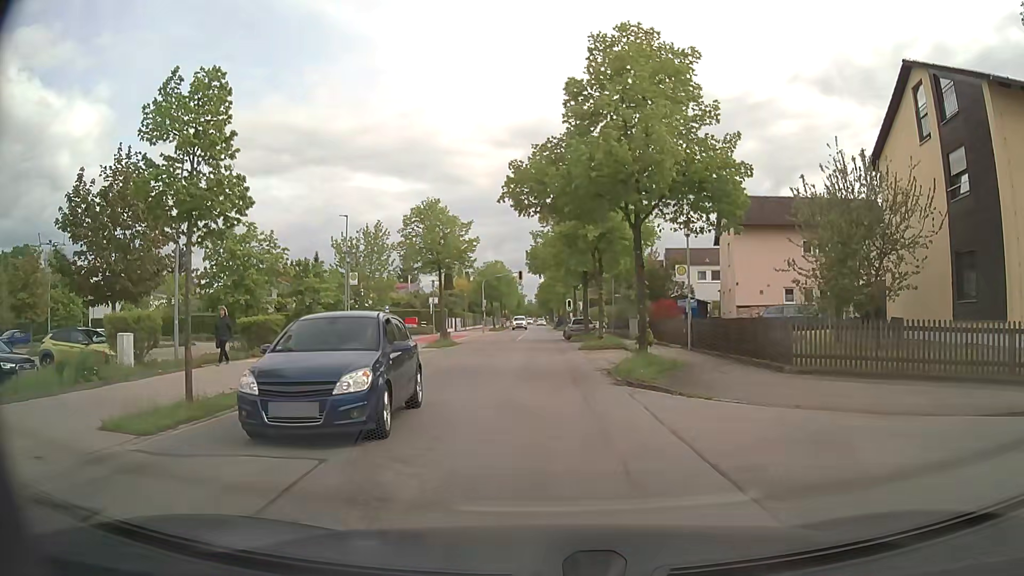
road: residential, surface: asphalt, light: Day
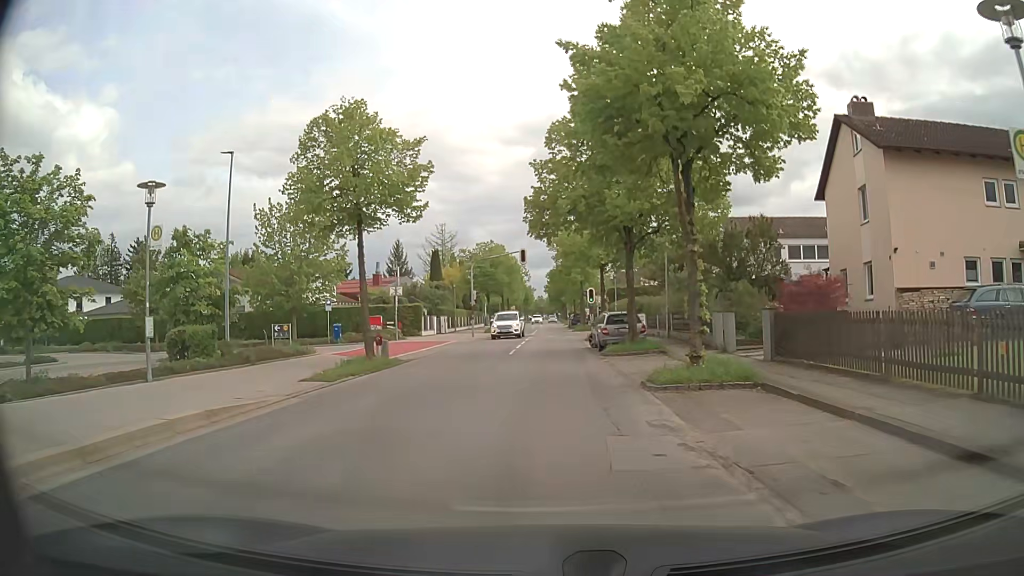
(-0.4, +18.0) m; -2°
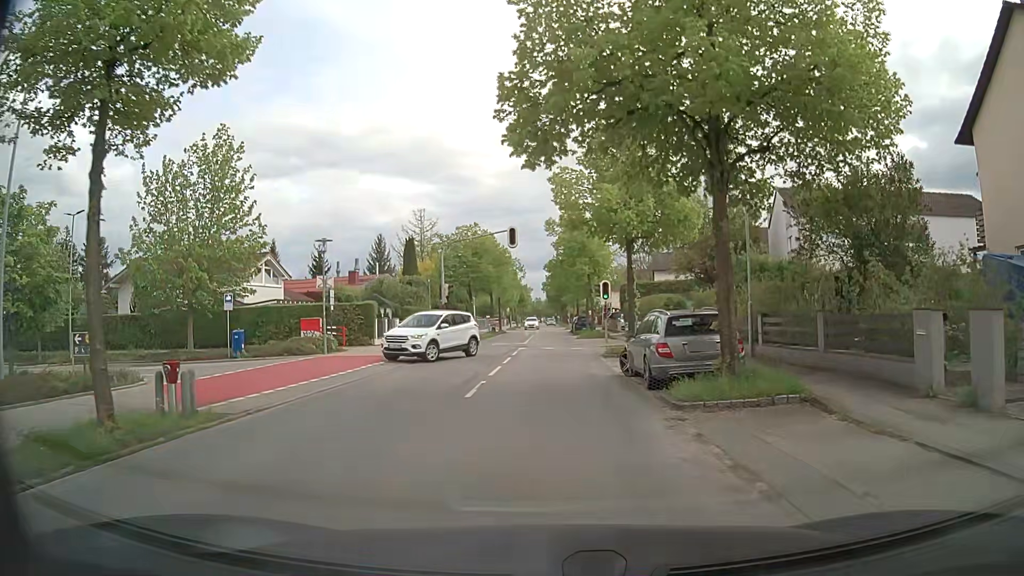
(0.0, +12.7) m; -1°
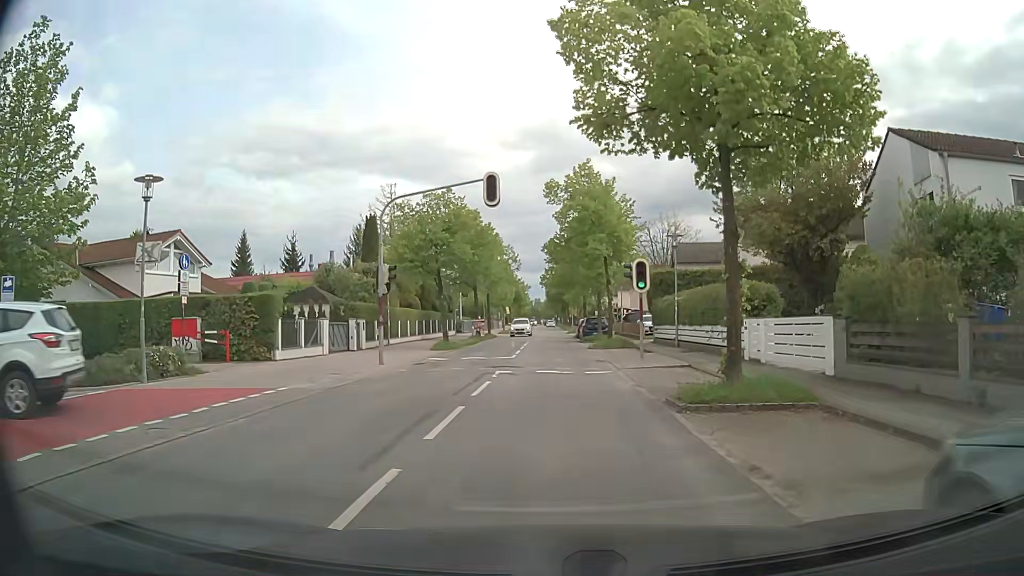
(+0.2, +13.0) m; +1°
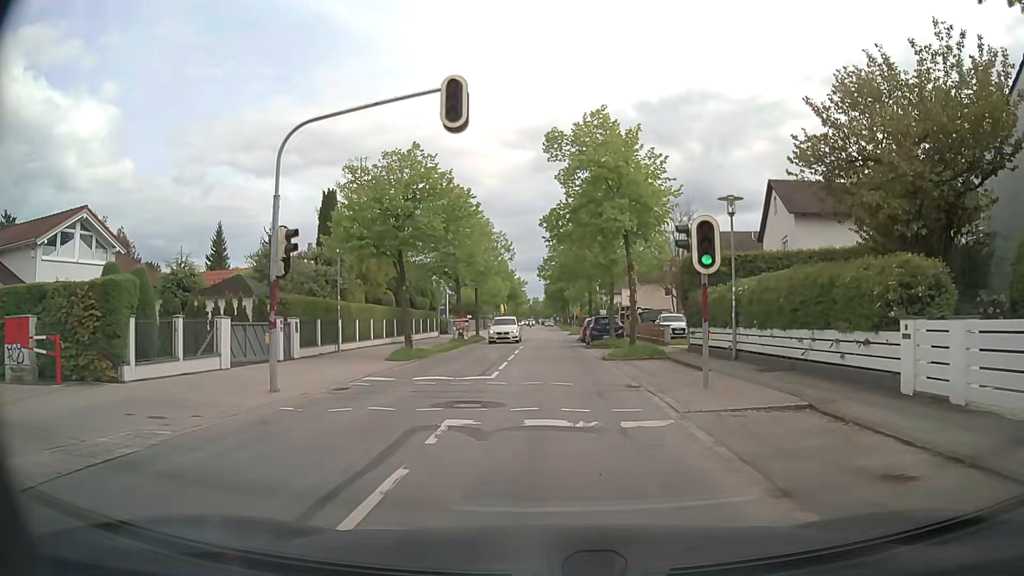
(0.0, +8.8) m; 0°
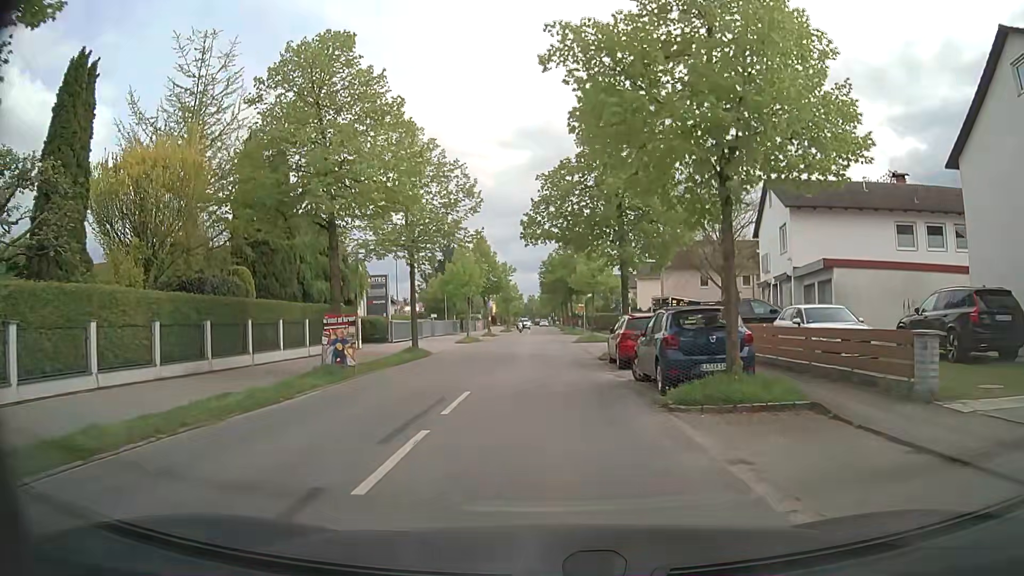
(+0.3, +22.1) m; 0°
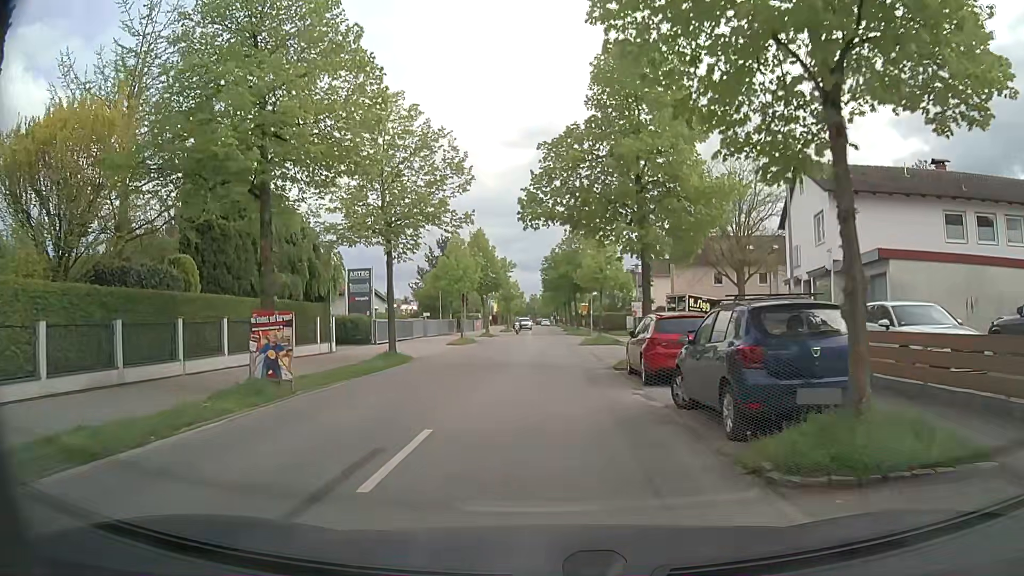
(0.0, +4.4) m; 0°
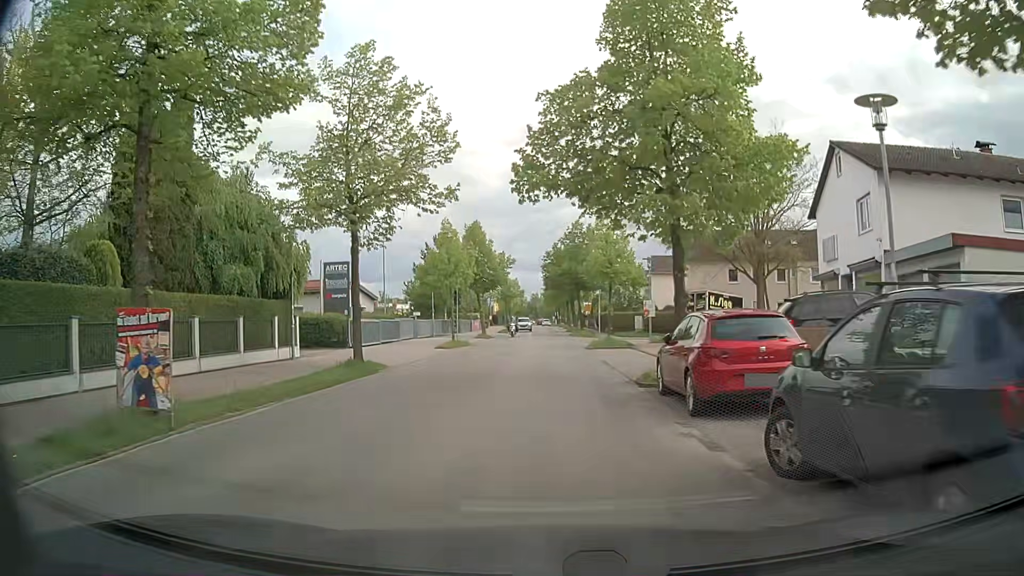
(0.0, +4.4) m; 0°
(0, +10) (0, +20) (0, +30) (0, +40) (0, +50) (0, +60) (0, +70) (0, +80) (0, +90) (0, +100) m
